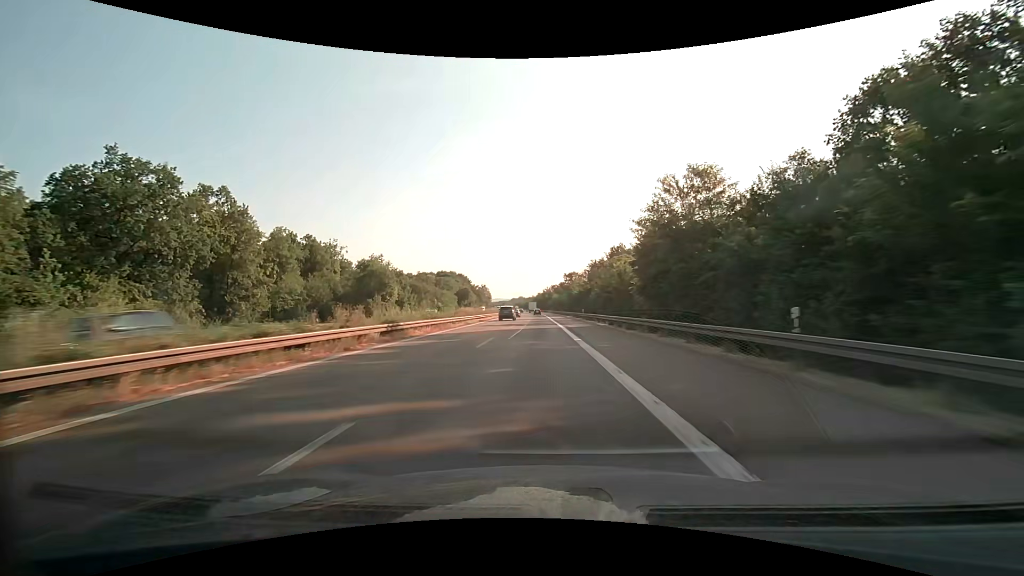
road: motorway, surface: asphalt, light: Day
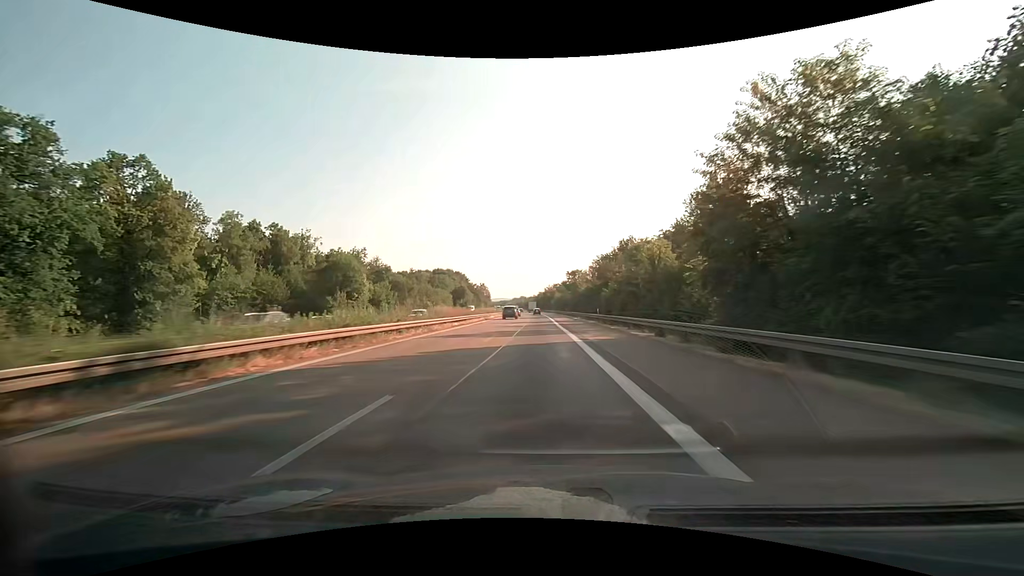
(0.0, +16.0) m; 0°
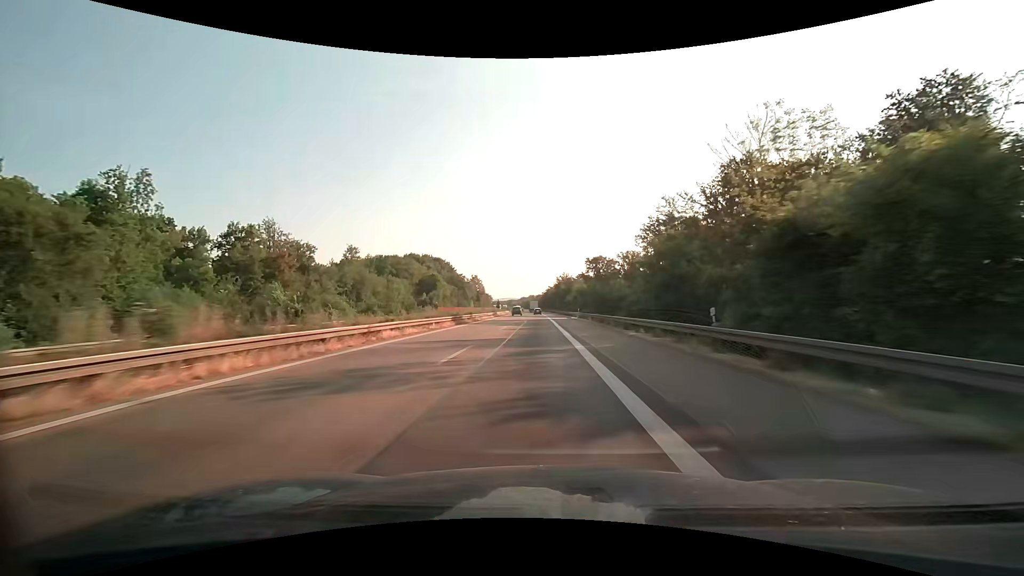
(-0.7, +80.0) m; -1°
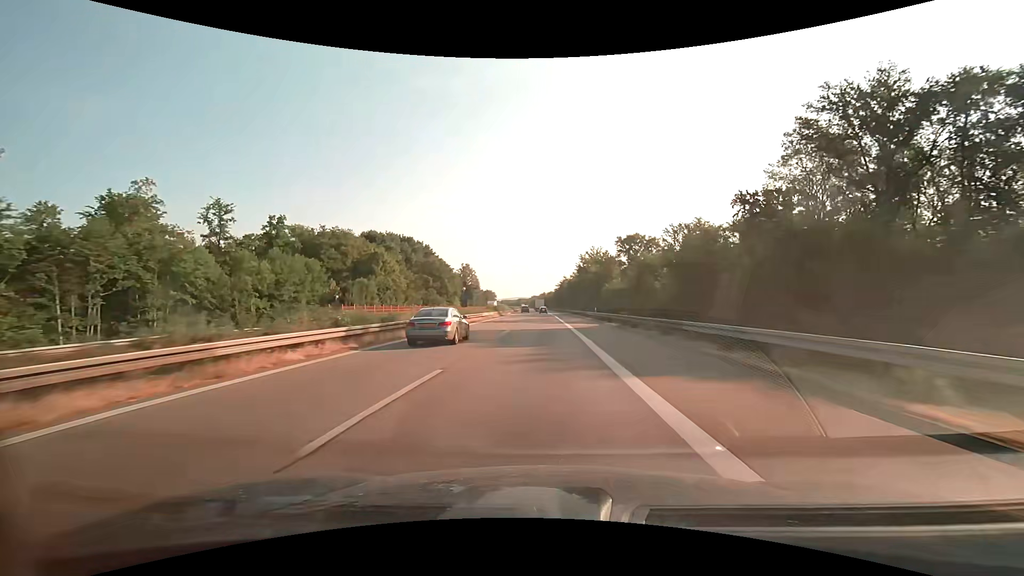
(-0.8, +63.9) m; -1°
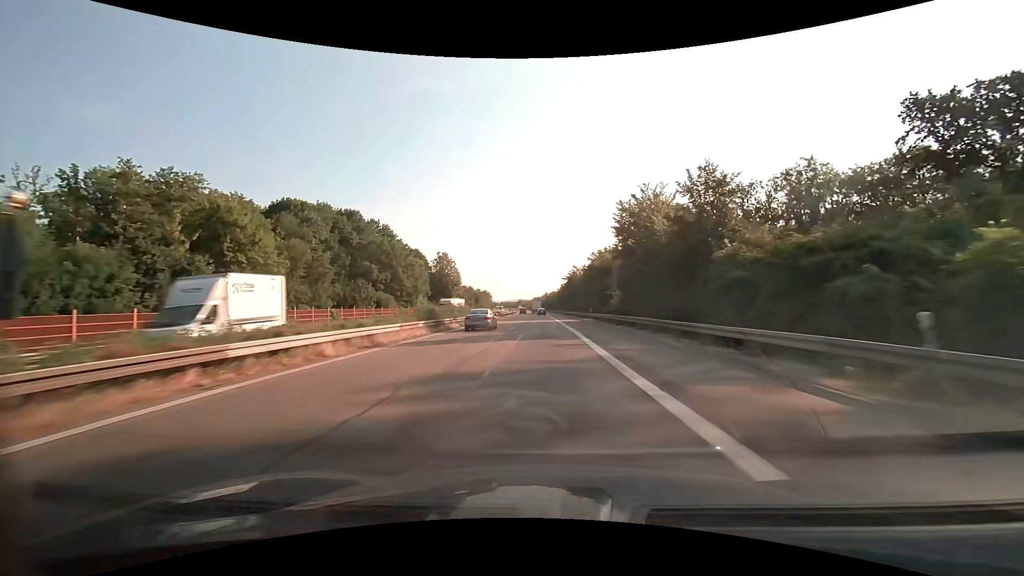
(-0.1, +47.9) m; 0°
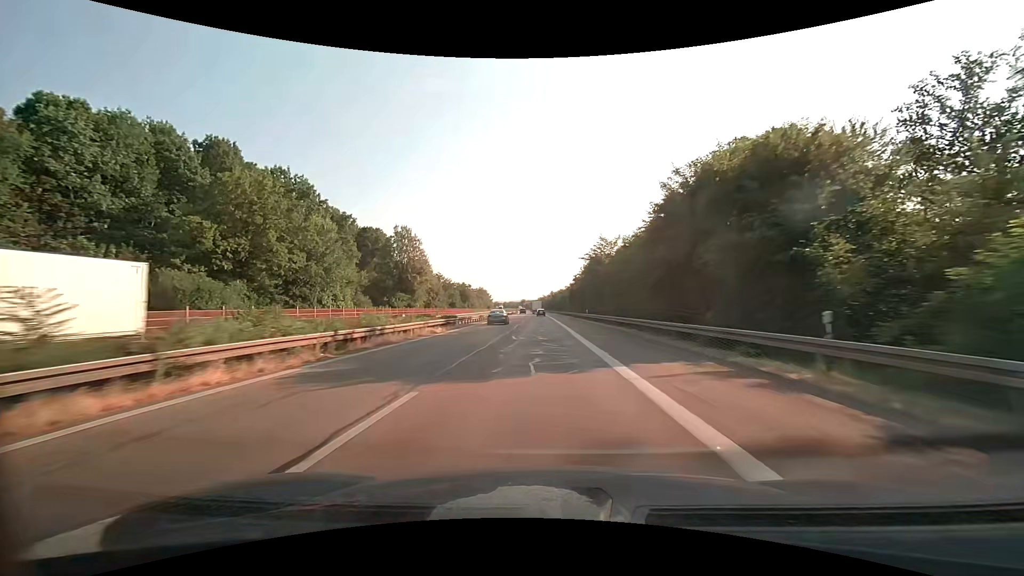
(-0.2, +47.9) m; 0°
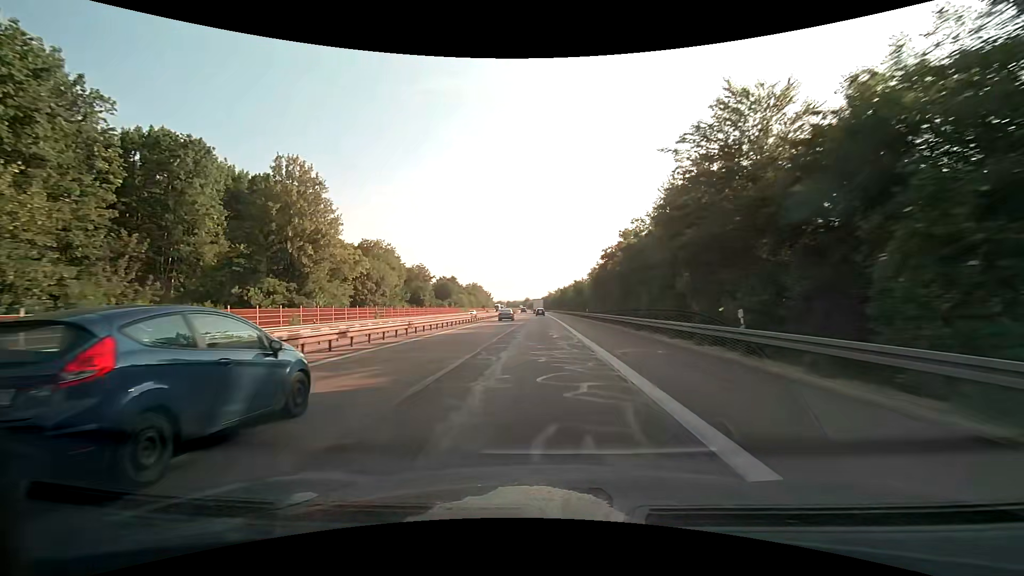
(-0.4, +47.8) m; -1°
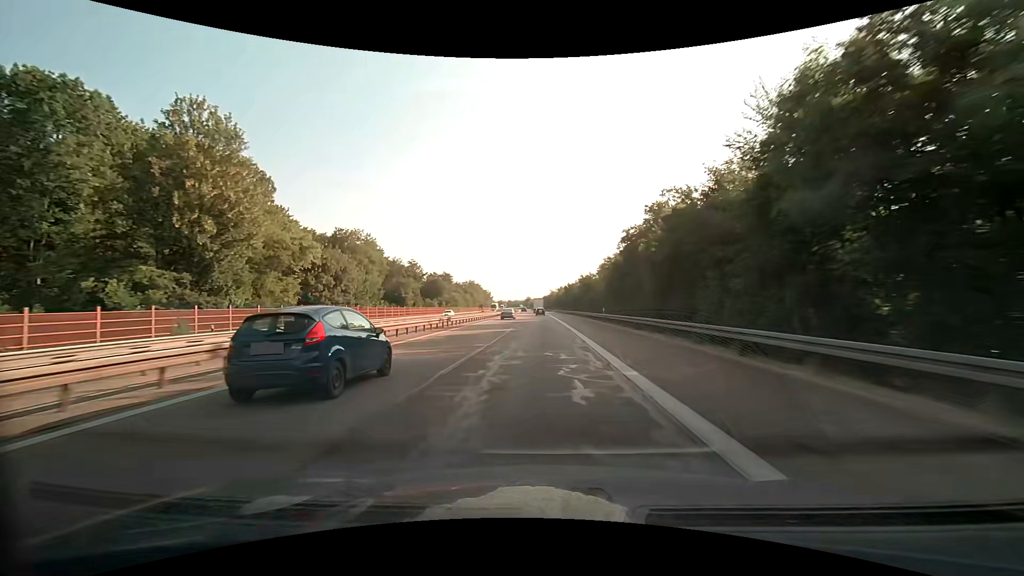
(-0.1, +15.9) m; 0°
(0, +10) (0, +20) (0, +30) (0, +40) (0, +50) (0, +60) (-1, +70) (-1, +80) (-1, +90) (-1, +100) m
